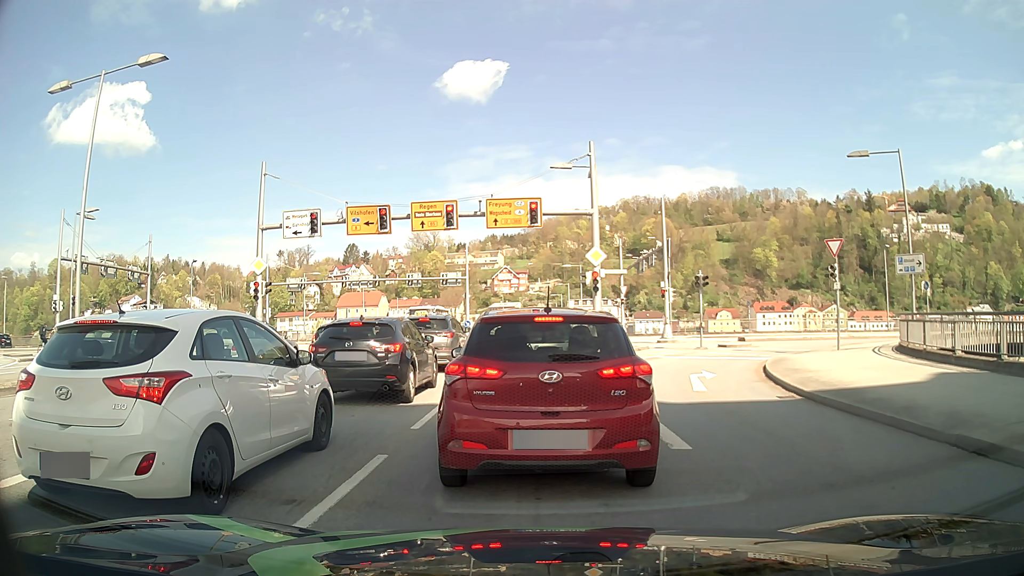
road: primary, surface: asphalt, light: Day
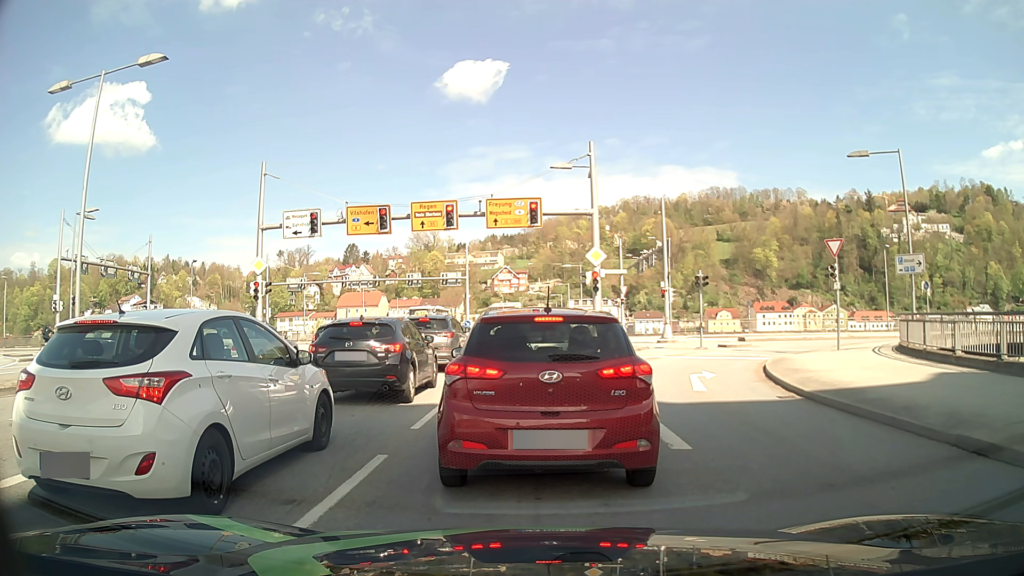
(0.0, 0.0) m; 0°
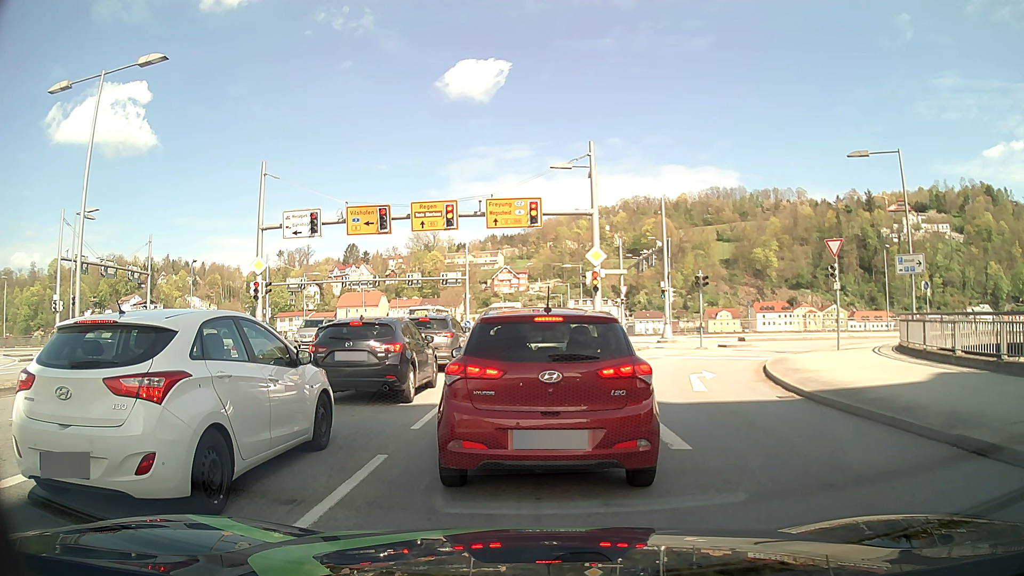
(0.0, 0.0) m; 0°
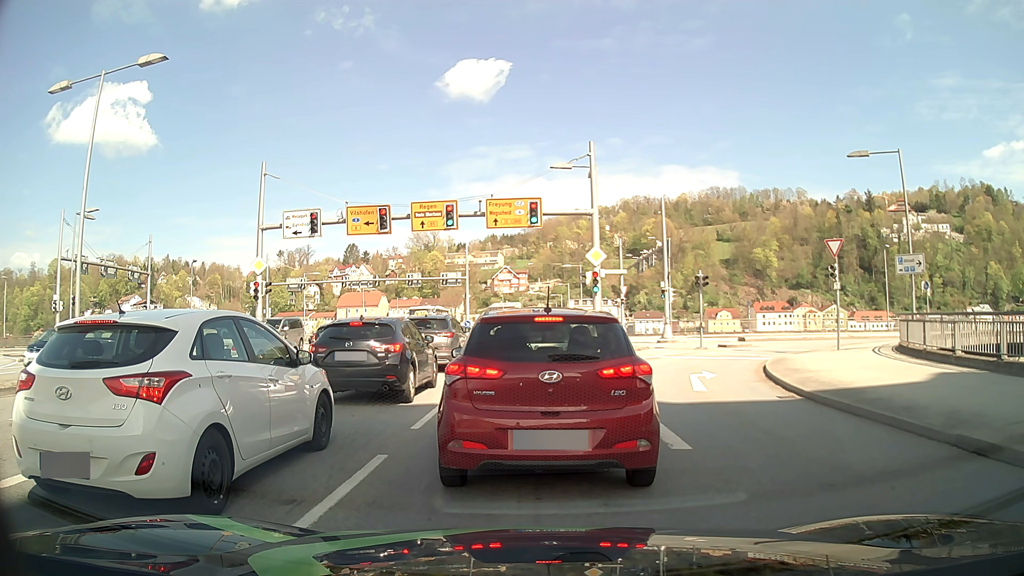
(0.0, 0.0) m; 0°
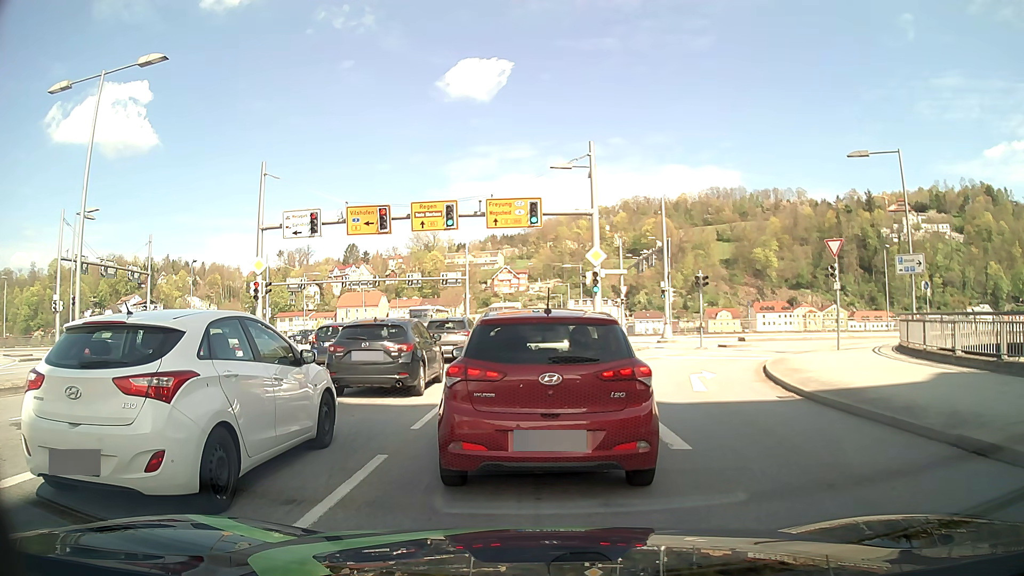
(0.0, 0.0) m; 0°
